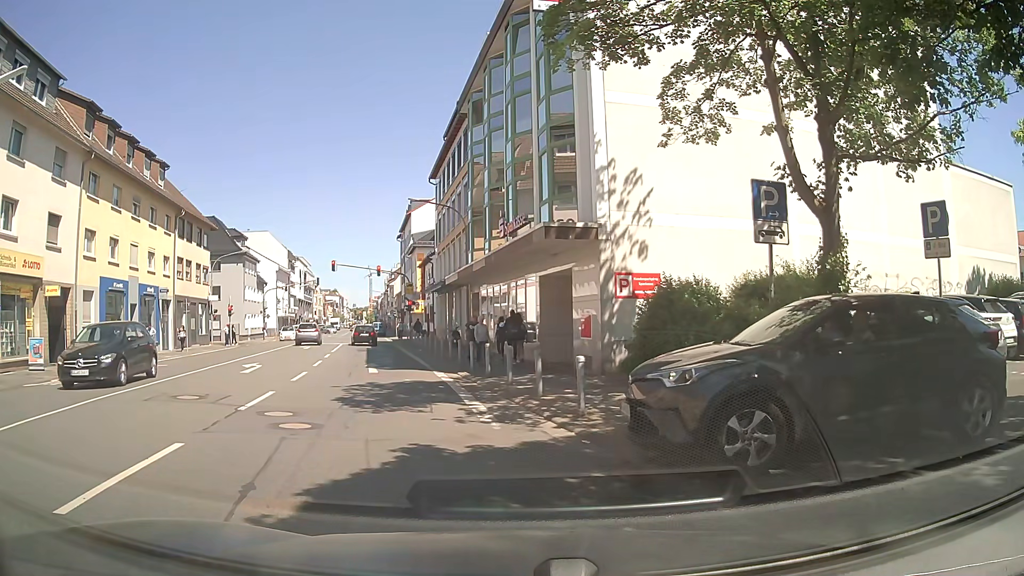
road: secondary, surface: asphalt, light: Day
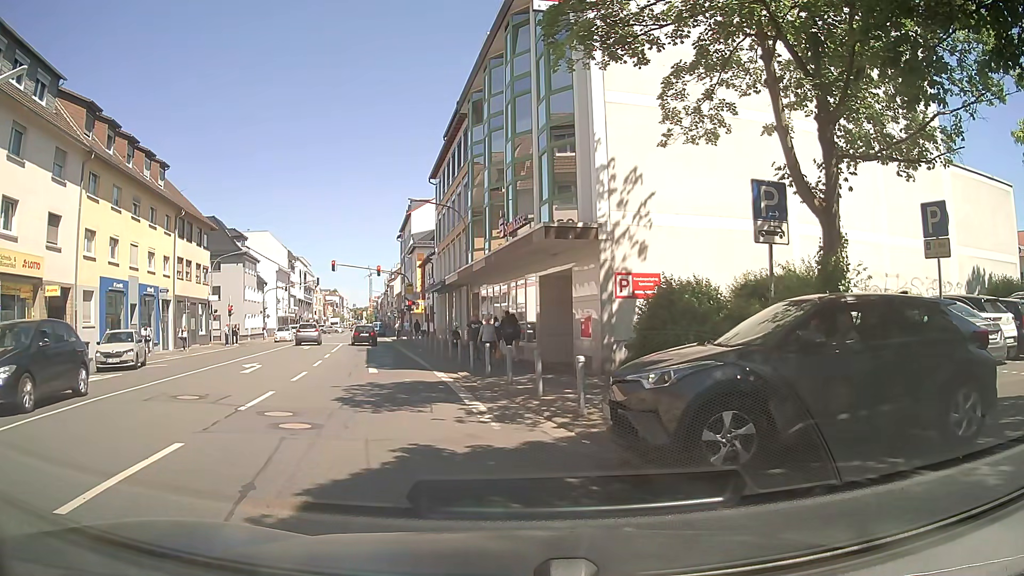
(0.0, 0.0) m; 0°
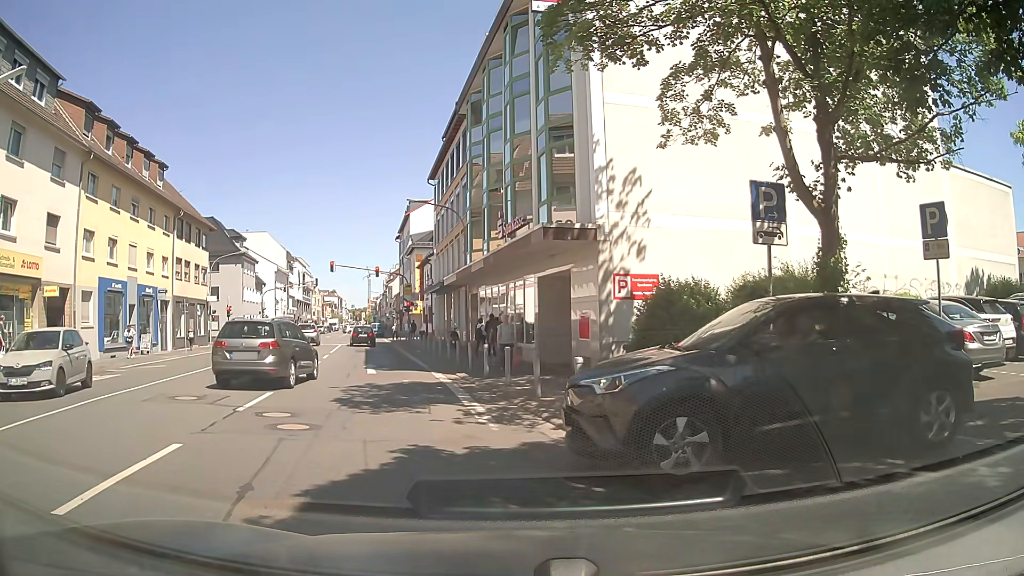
(0.0, 0.0) m; 0°
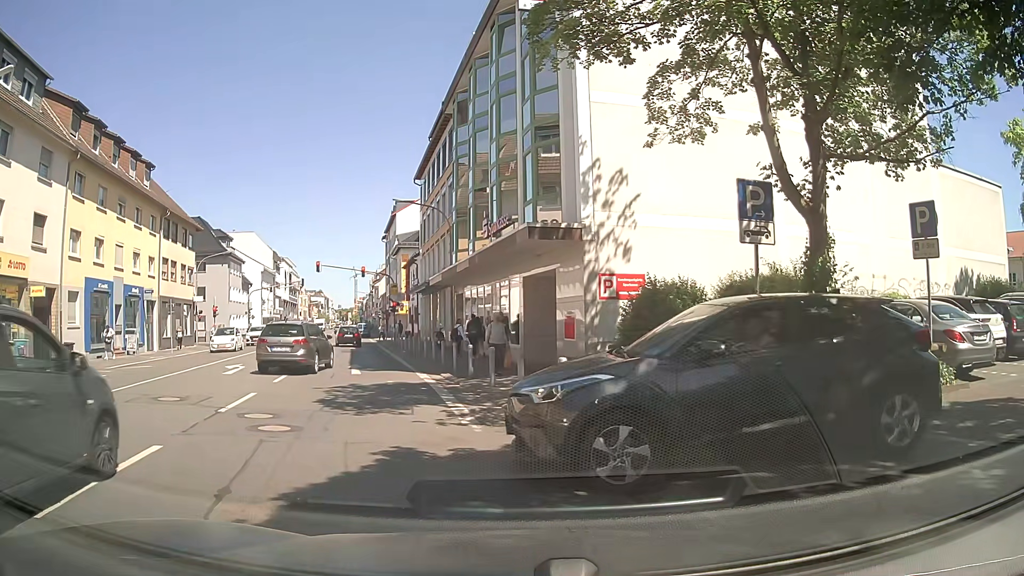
(0.0, +0.1) m; 0°
